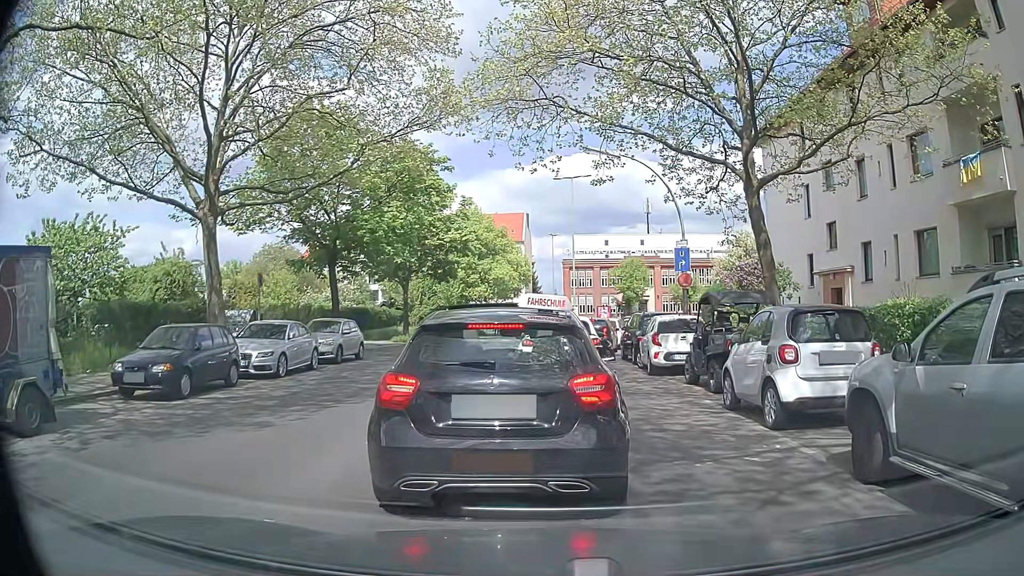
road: tertiary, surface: asphalt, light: Day
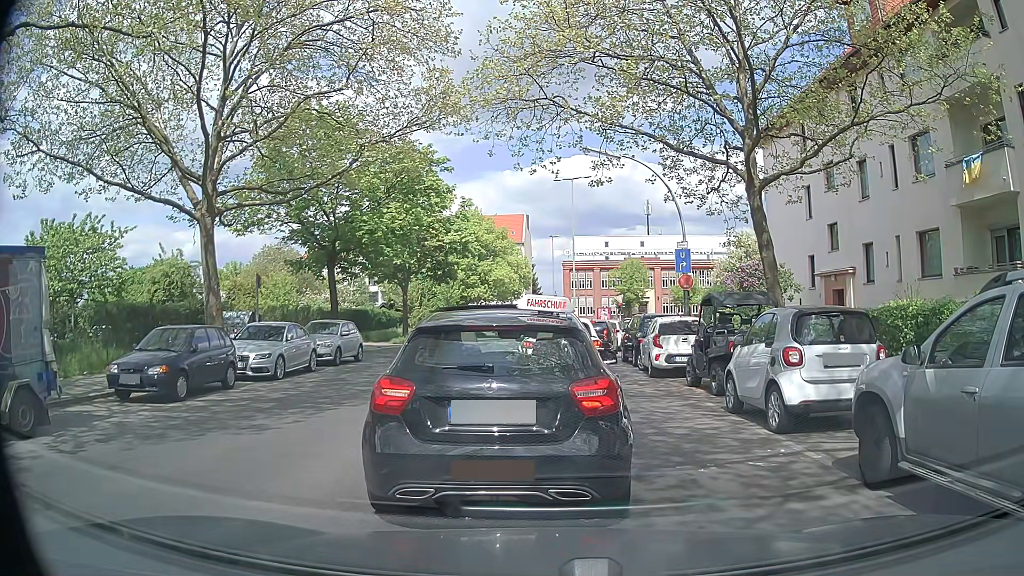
(0.0, +0.2) m; 0°
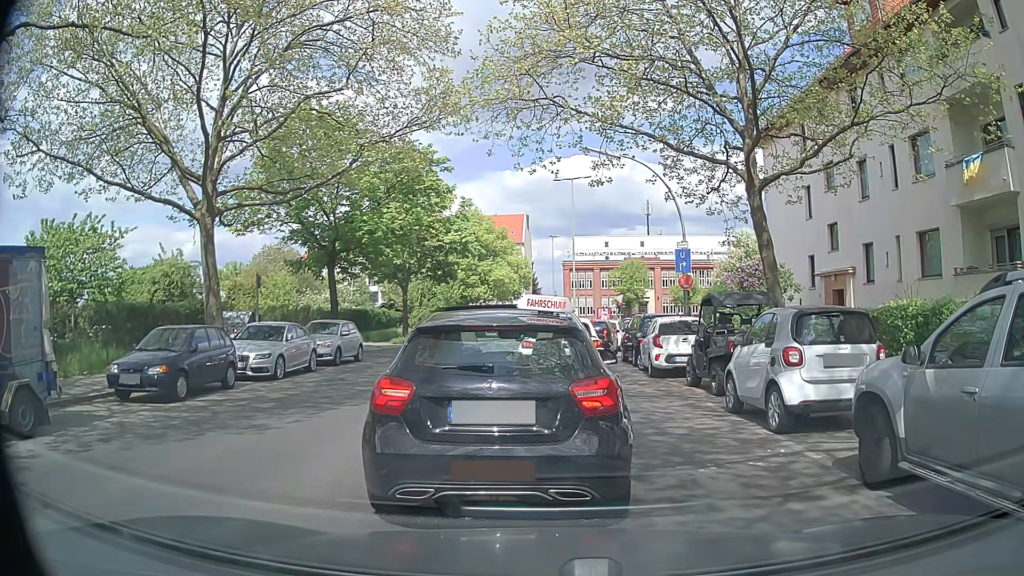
(0.0, 0.0) m; 0°
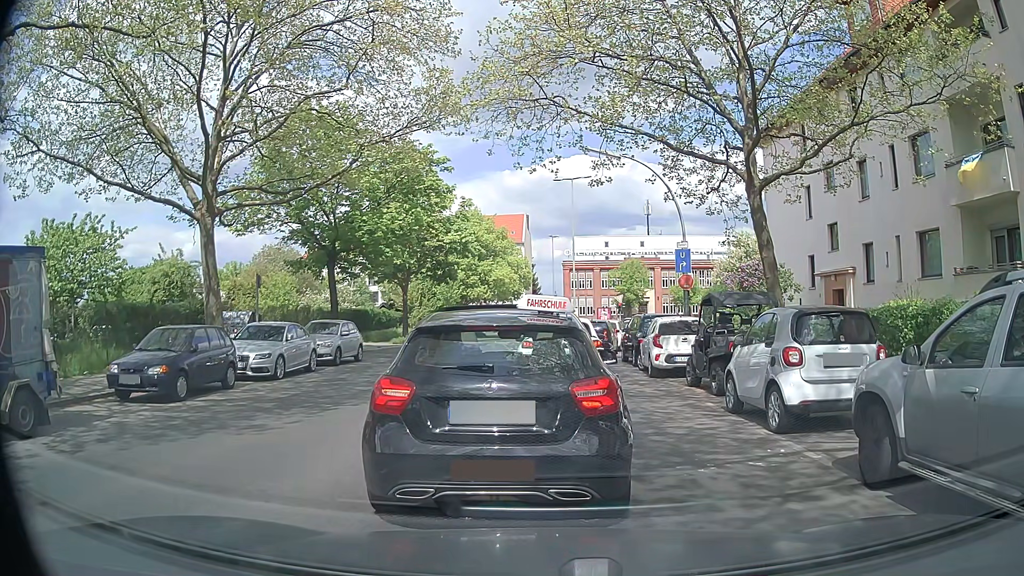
(0.0, 0.0) m; 0°
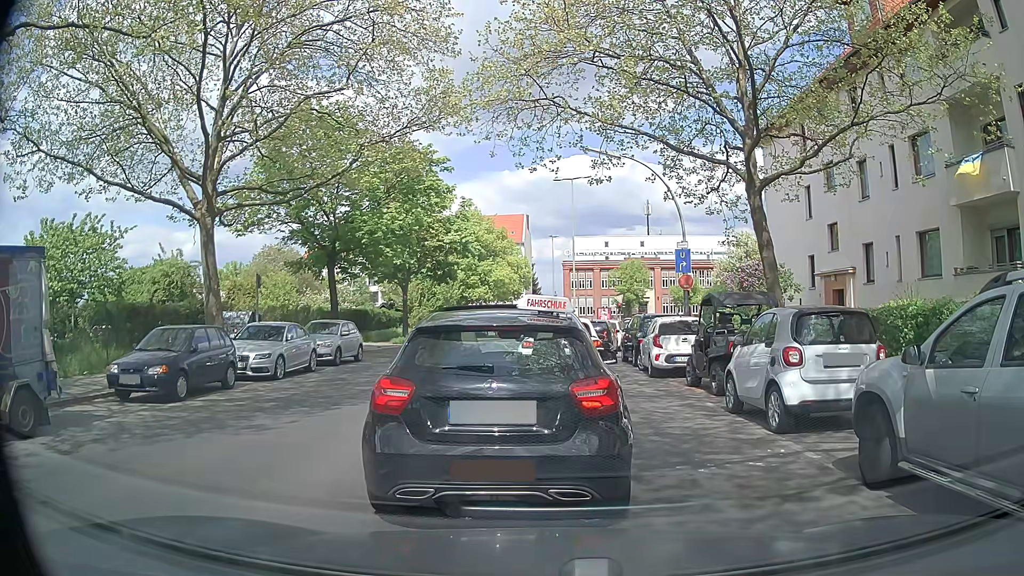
(0.0, 0.0) m; 0°
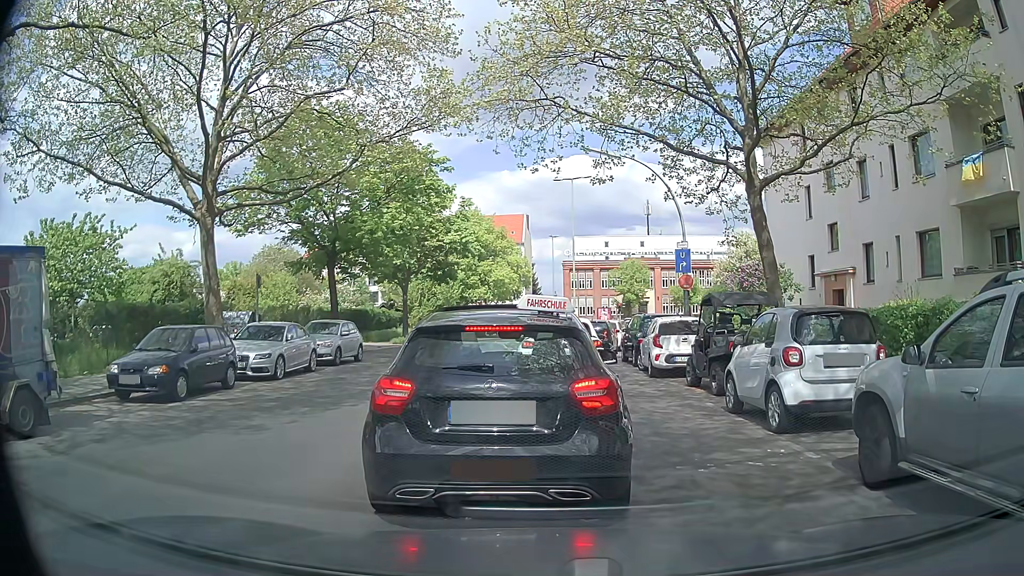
(0.0, 0.0) m; 0°
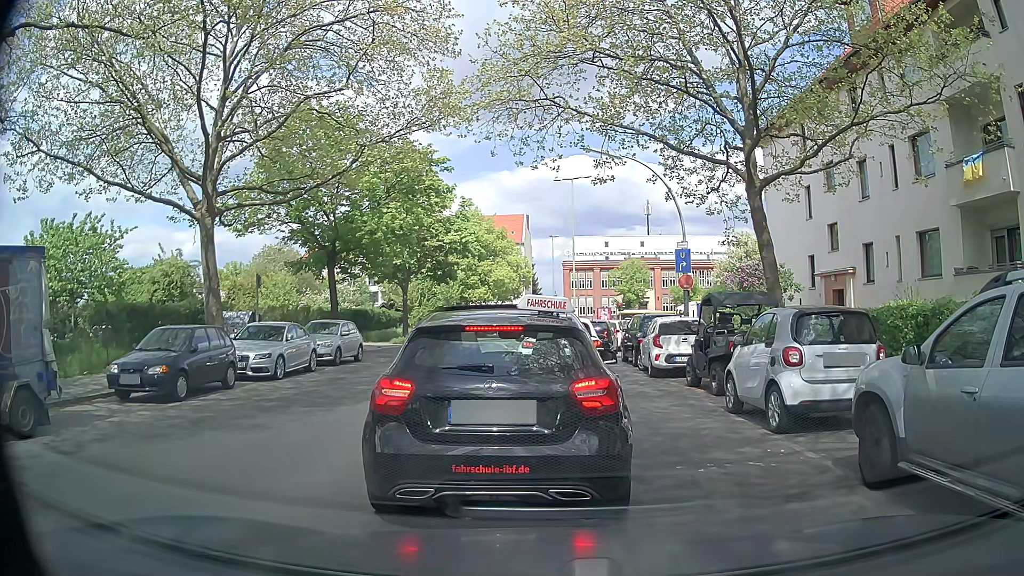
(0.0, 0.0) m; 0°
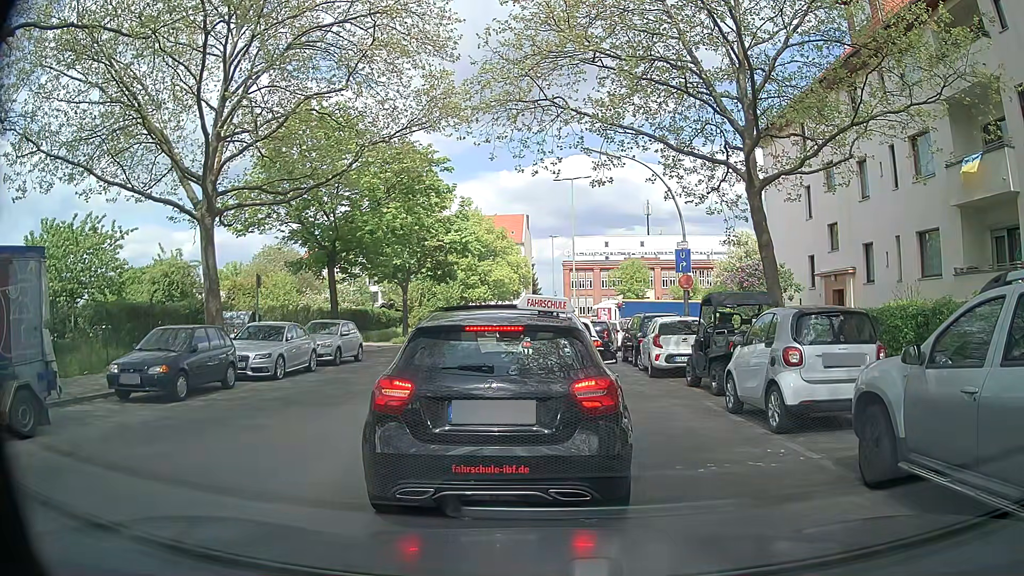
(0.0, 0.0) m; 0°
